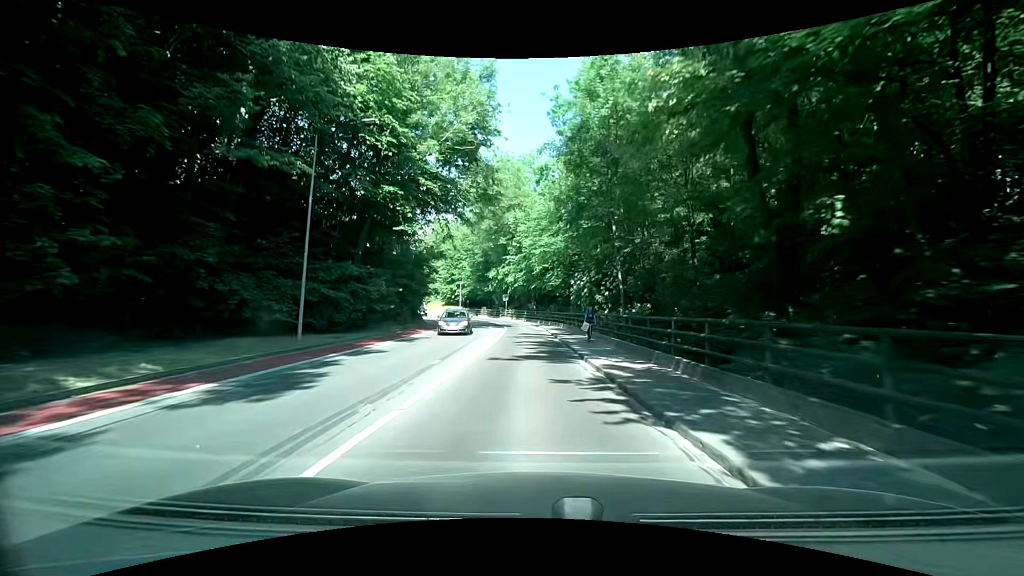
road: secondary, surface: asphalt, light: Day
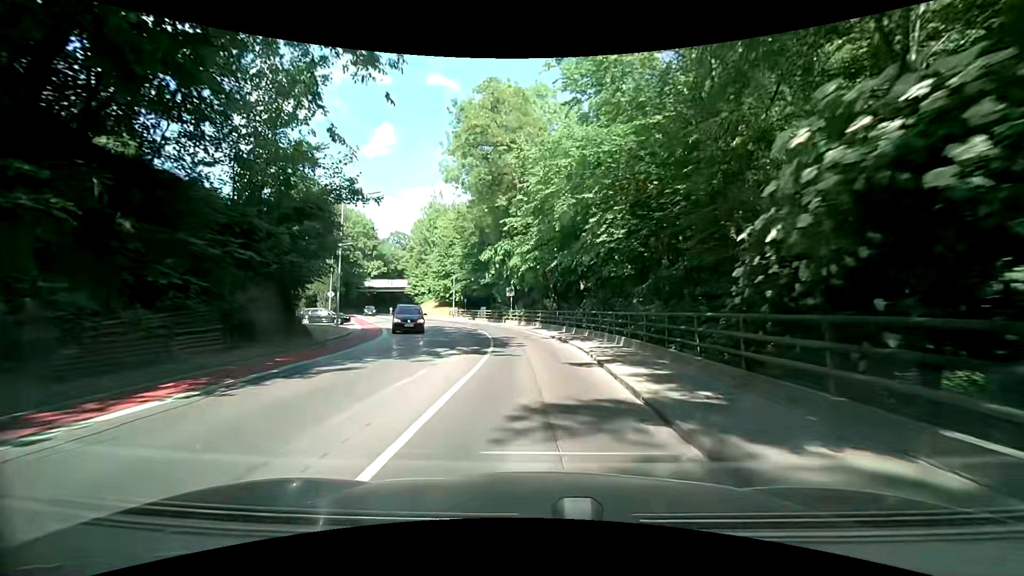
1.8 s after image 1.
(-1.1, +23.4) m; -4°
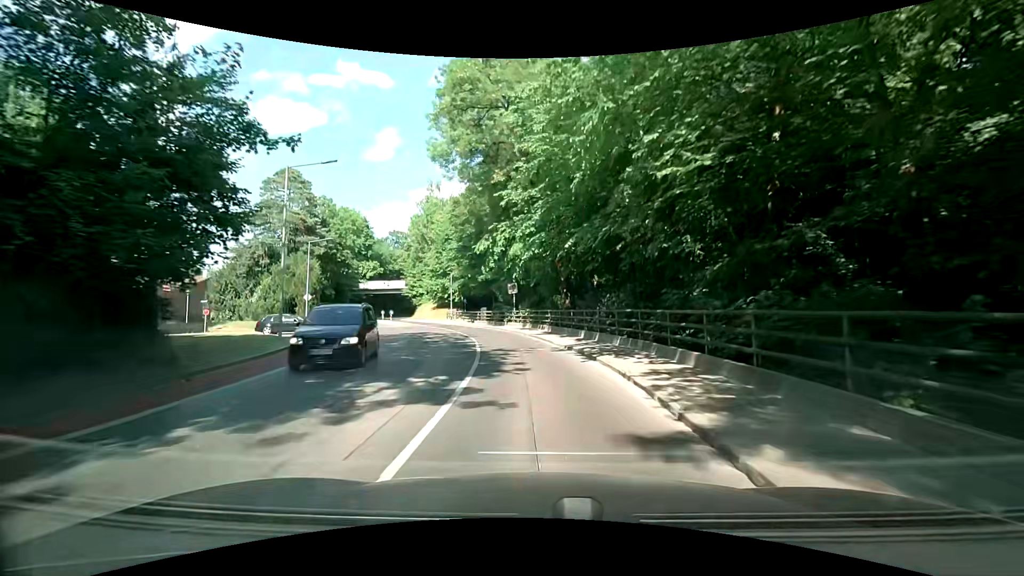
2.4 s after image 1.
(+0.1, +7.5) m; +1°
(0, +10) (-1, +20) (-3, +30) (-6, +39) (-10, +49) (-14, +58) (-18, +67) (-22, +76) (-26, +85) (-29, +95) m
